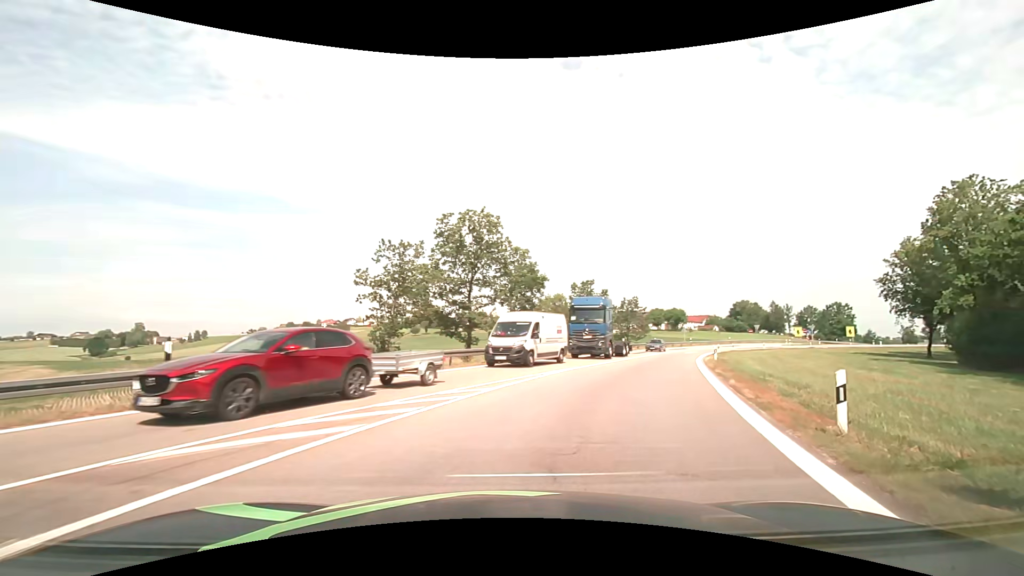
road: motorway_link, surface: asphalt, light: Day
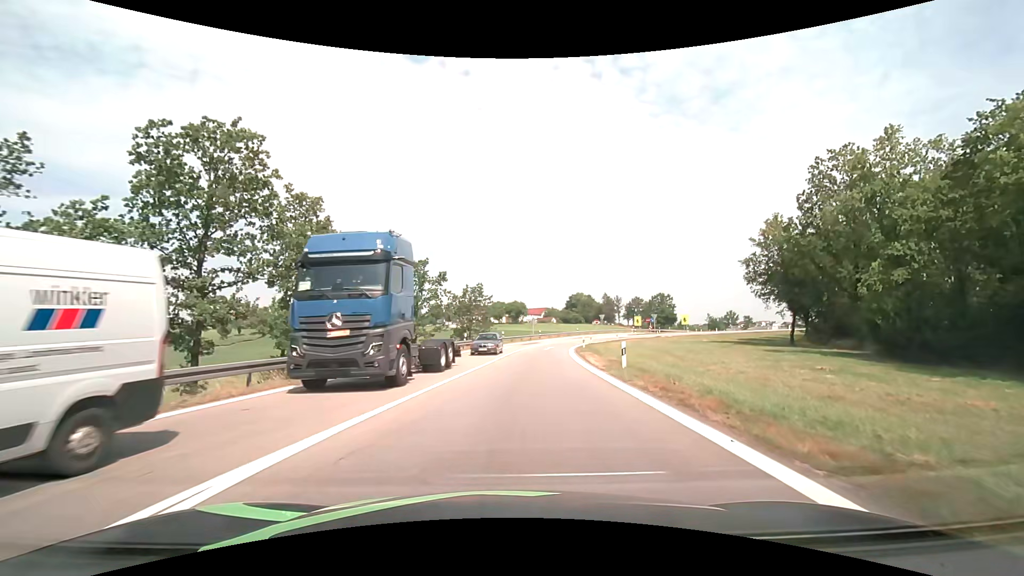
(+2.8, +14.7) m; +18°
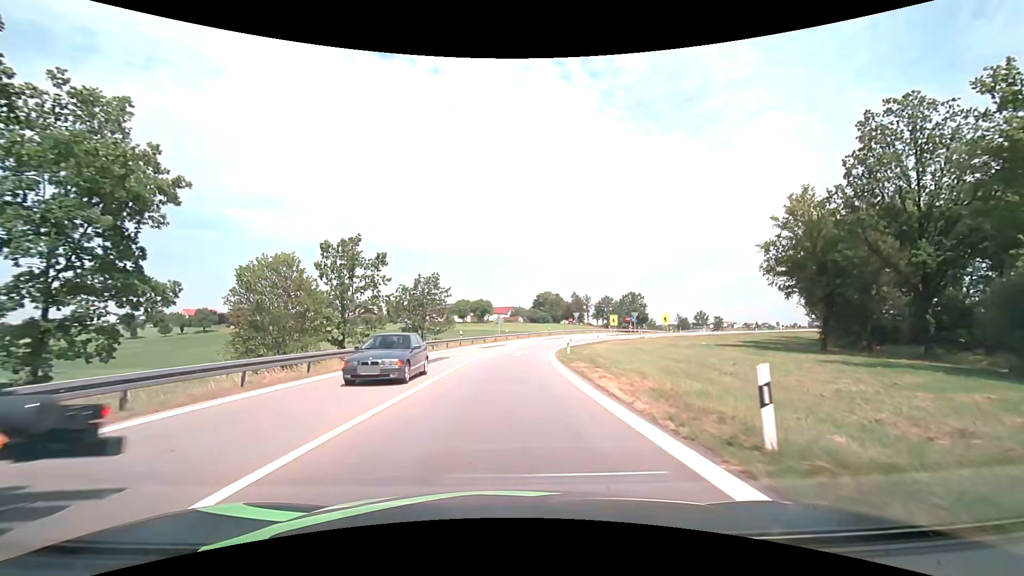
(+0.5, +11.5) m; +4°
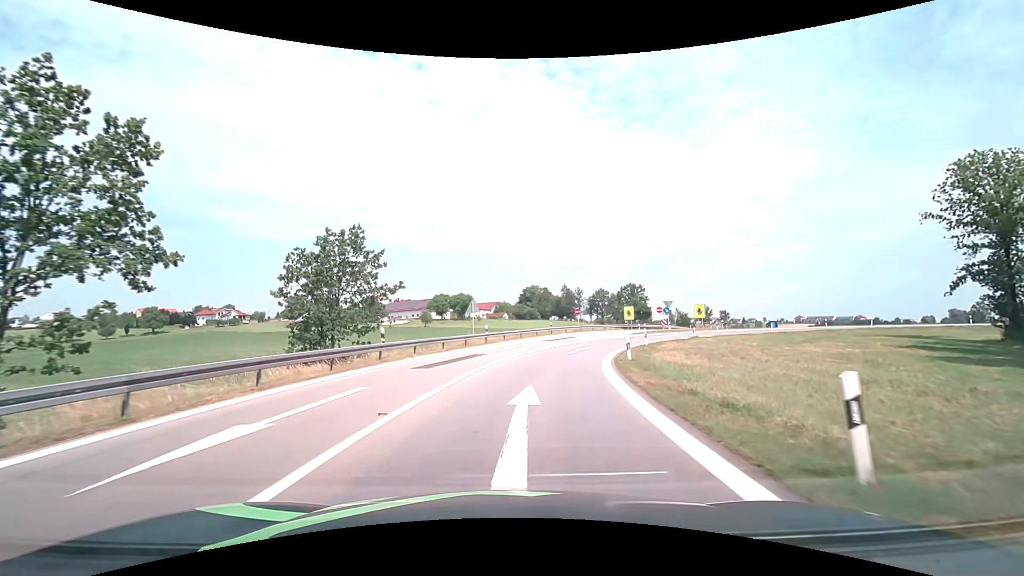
(+0.3, +24.8) m; +2°
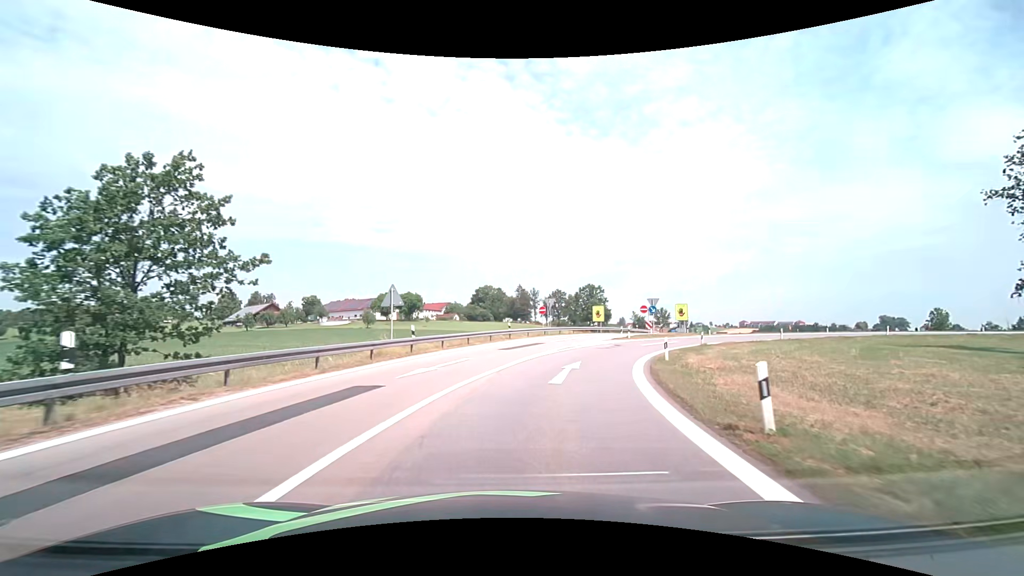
(+0.5, +12.9) m; +5°
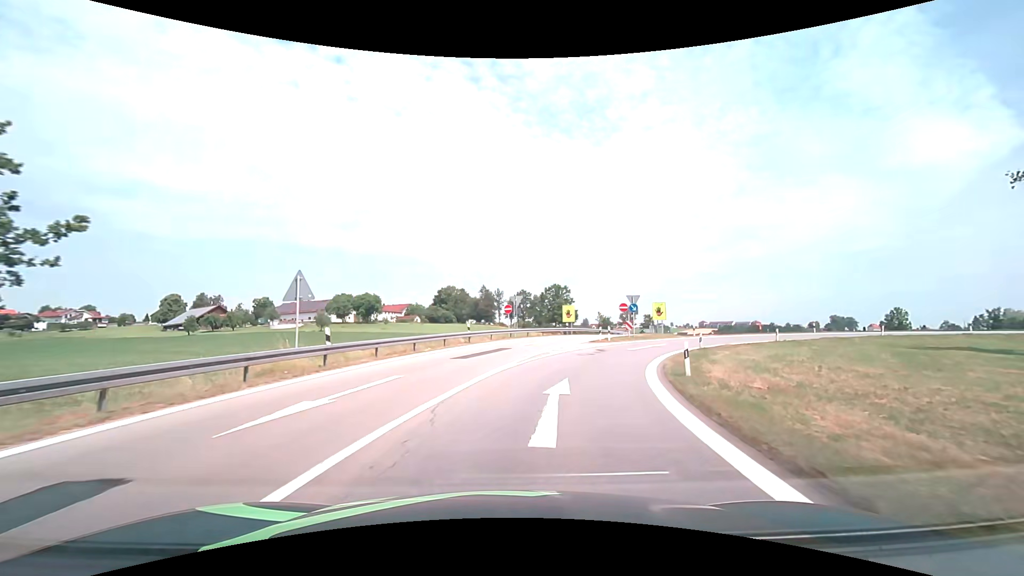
(+0.3, +6.4) m; +4°
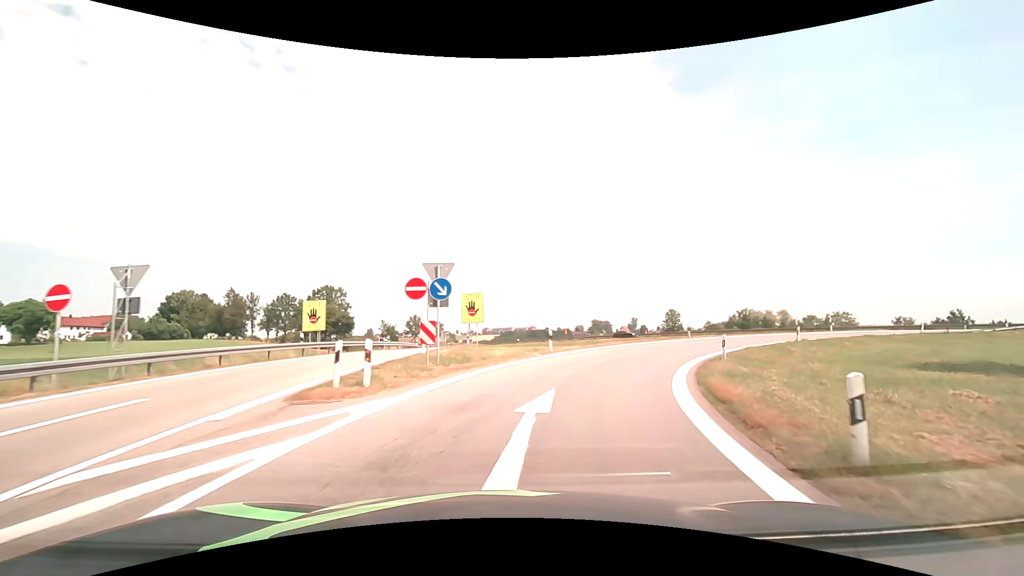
(+4.9, +24.5) m; +24°
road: motorway
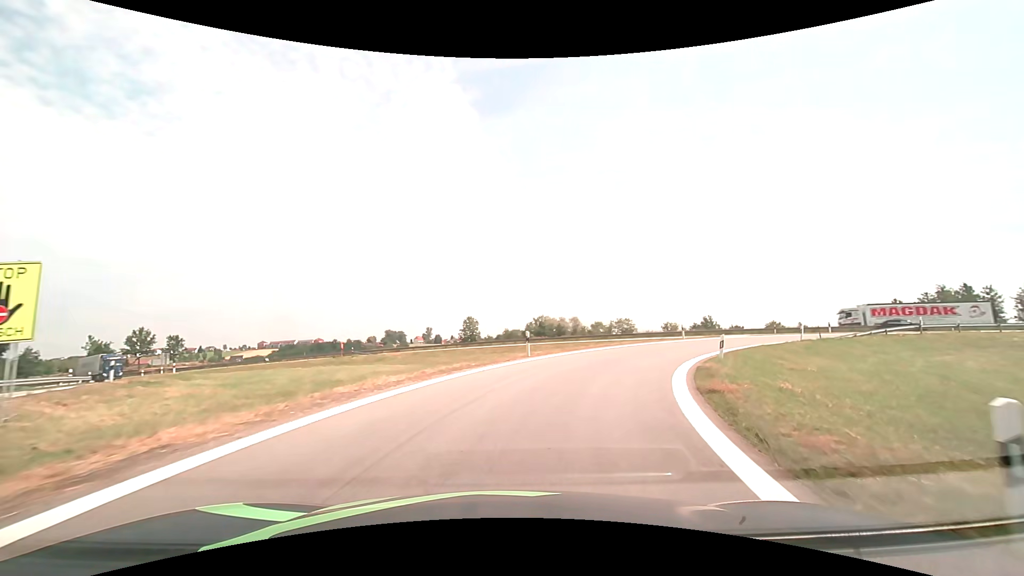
(+3.6, +17.5) m; +23°
(+1, +10) (+4, +19) (+10, +28) (+18, +34) (+26, +39) (+36, +42) (+46, +43) (+56, +42) (+66, +40) (+75, +36) m
